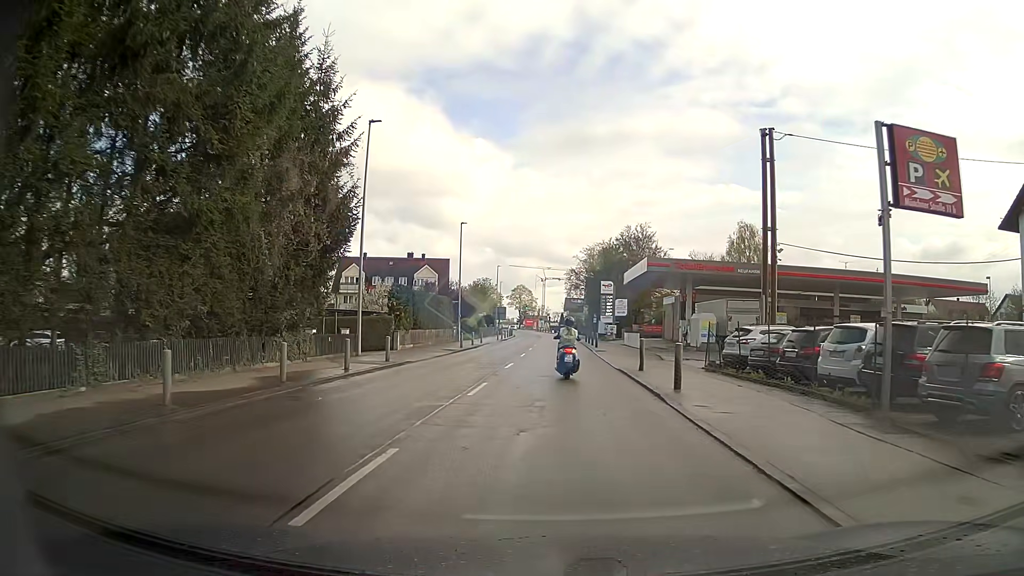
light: Day
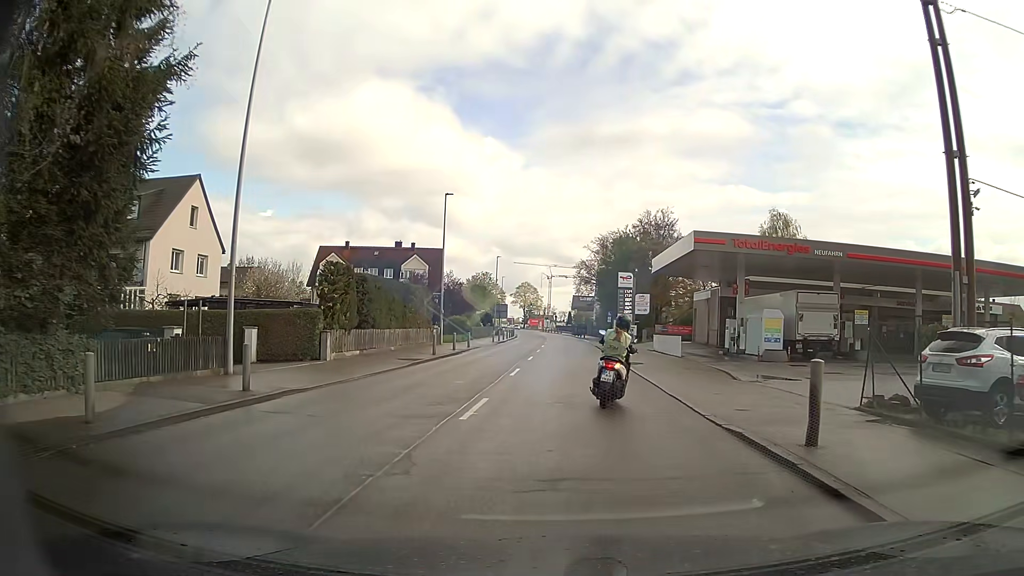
(-0.1, +12.3) m; 0°
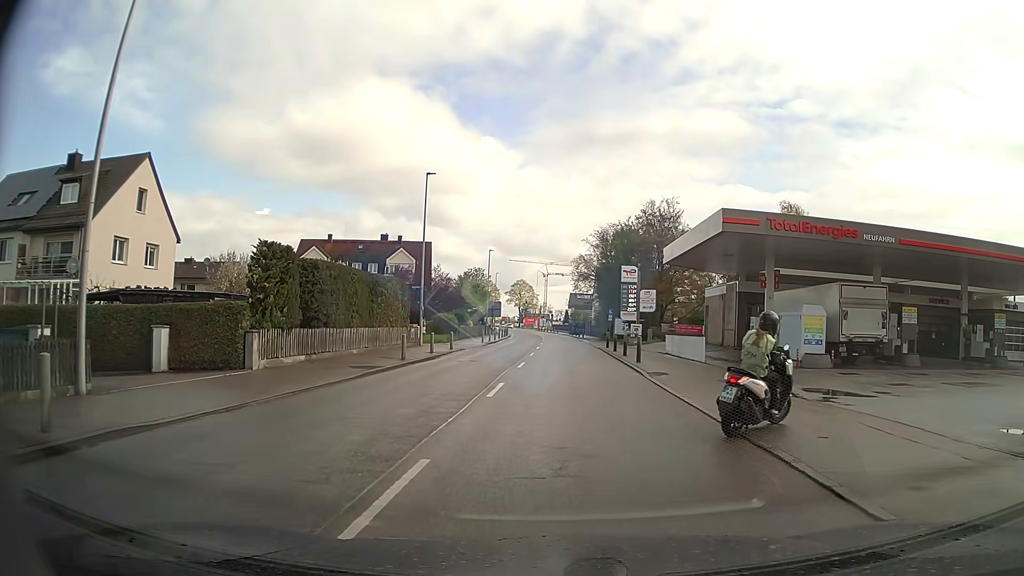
(-0.1, +5.7) m; -1°
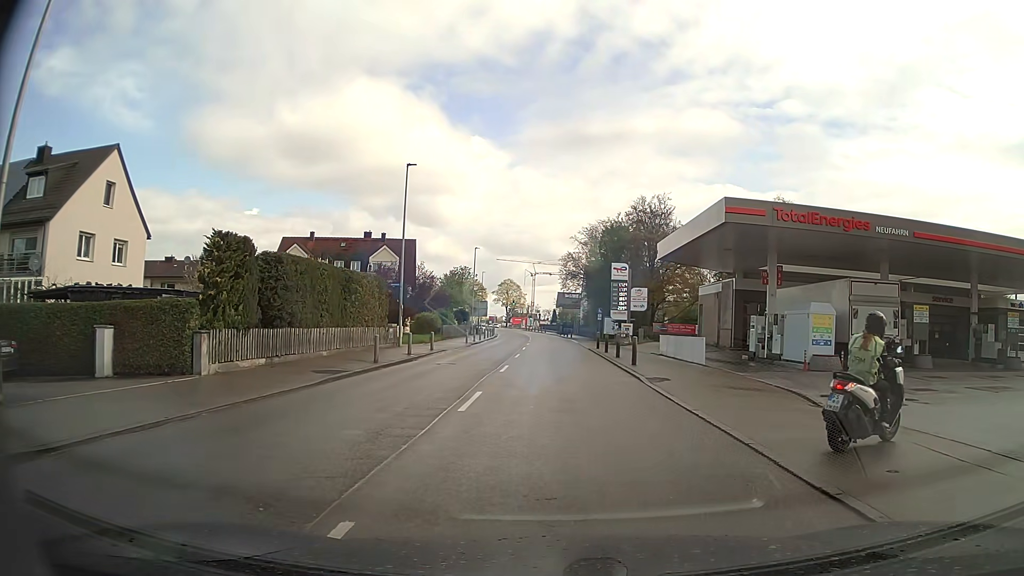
(0.0, +2.2) m; +3°
